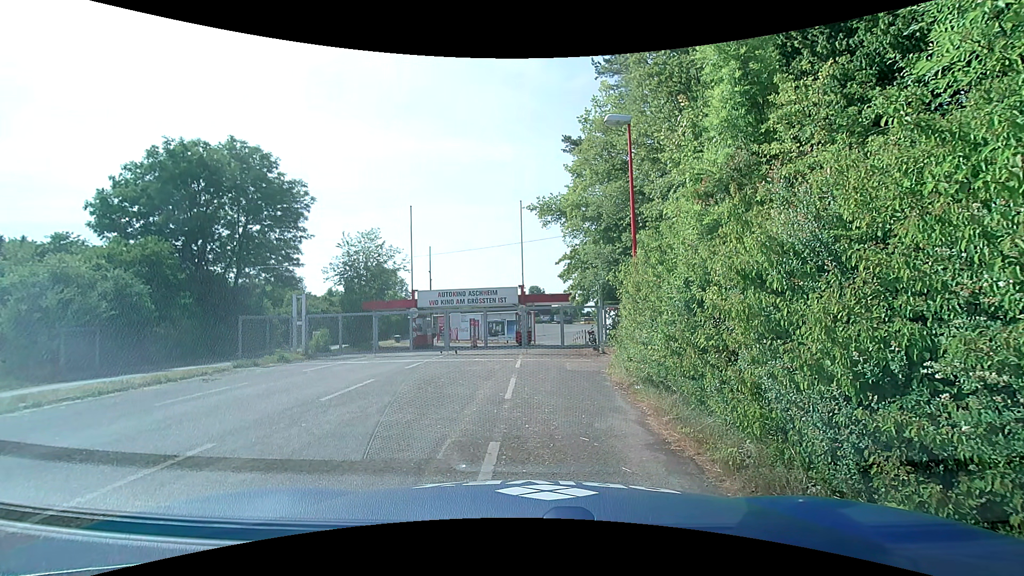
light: Day
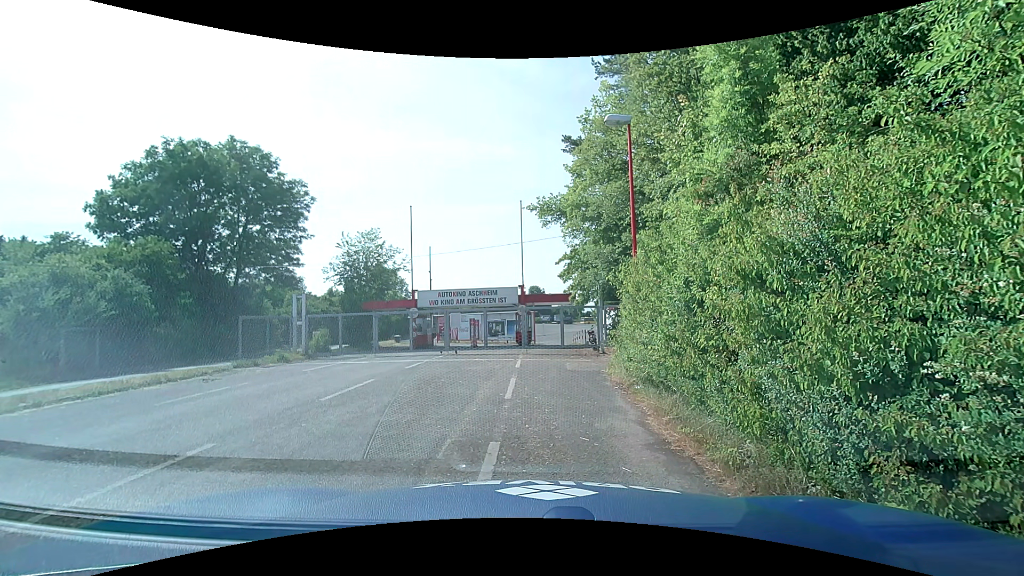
(0.0, 0.0) m; 0°
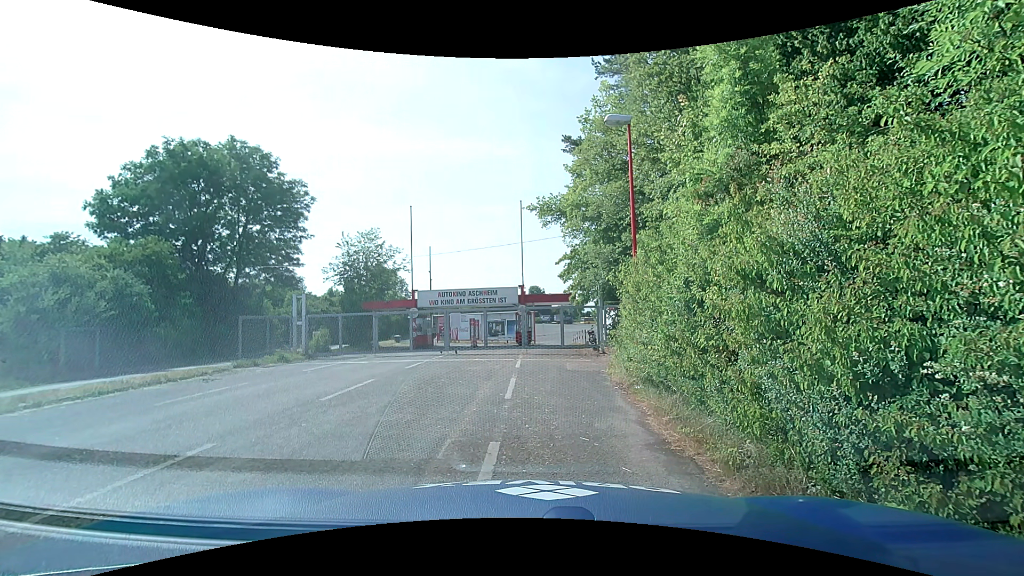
(0.0, 0.0) m; 0°
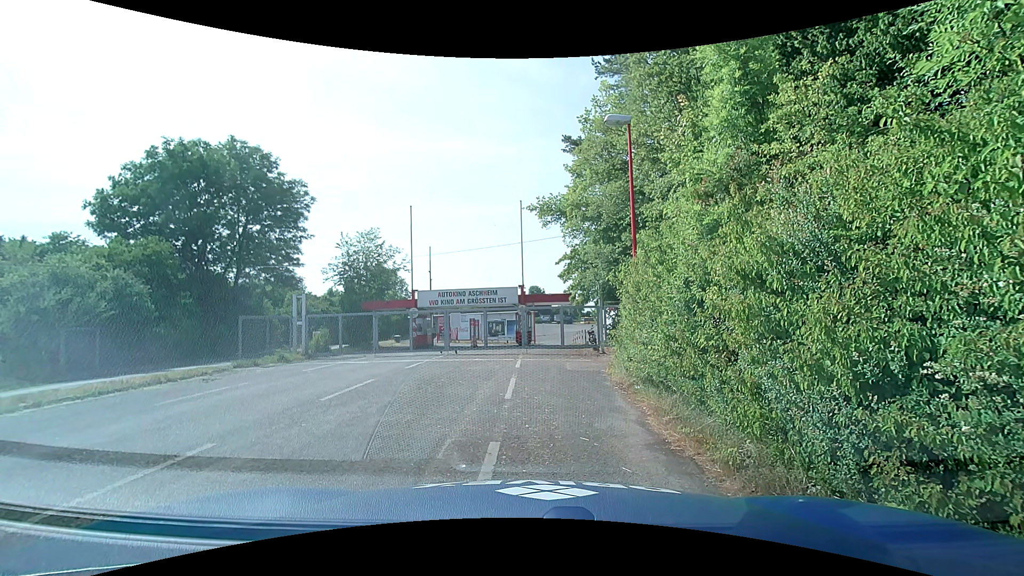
(0.0, 0.0) m; 0°
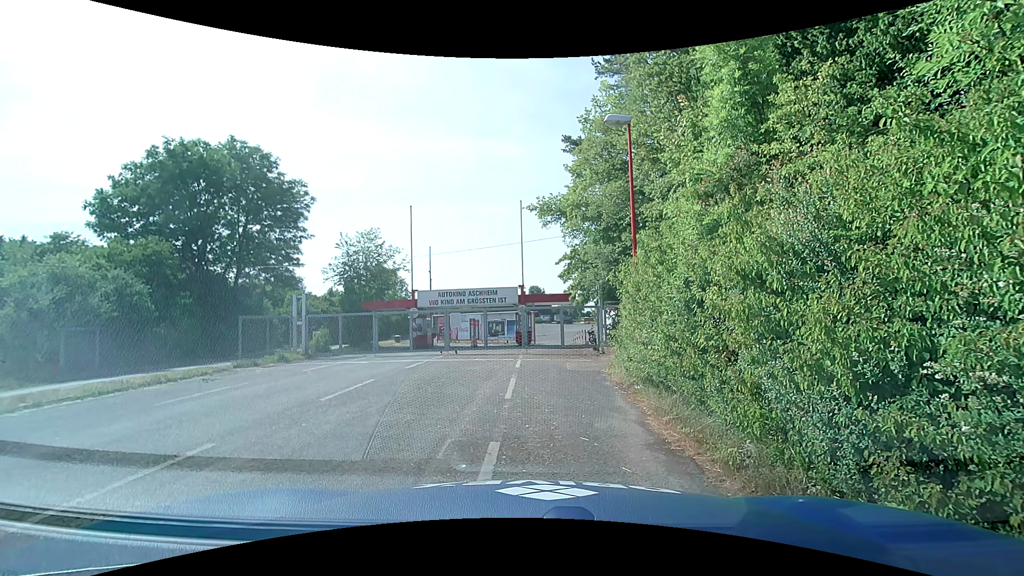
(0.0, 0.0) m; 0°
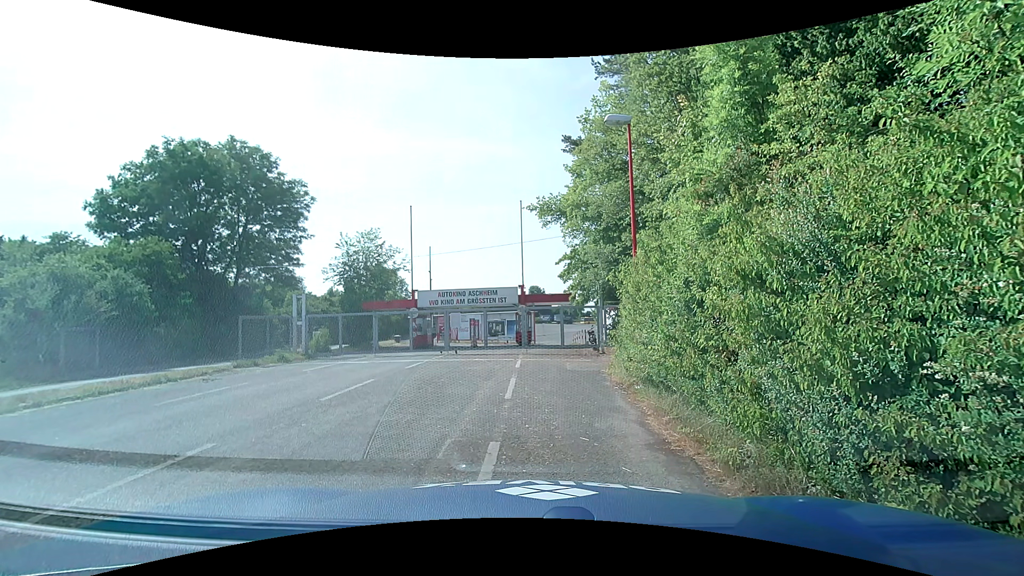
(0.0, 0.0) m; 0°
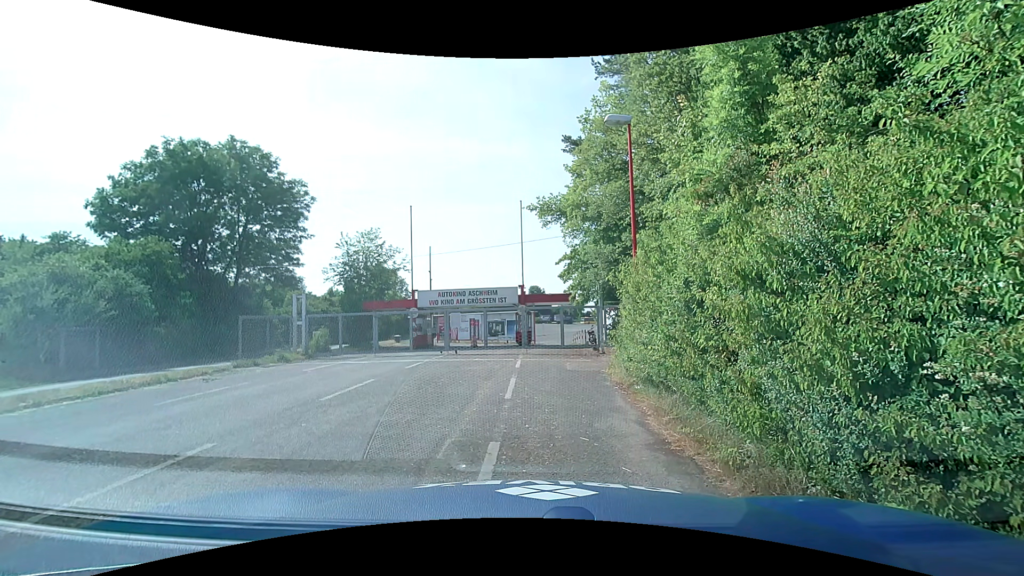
(0.0, 0.0) m; 0°
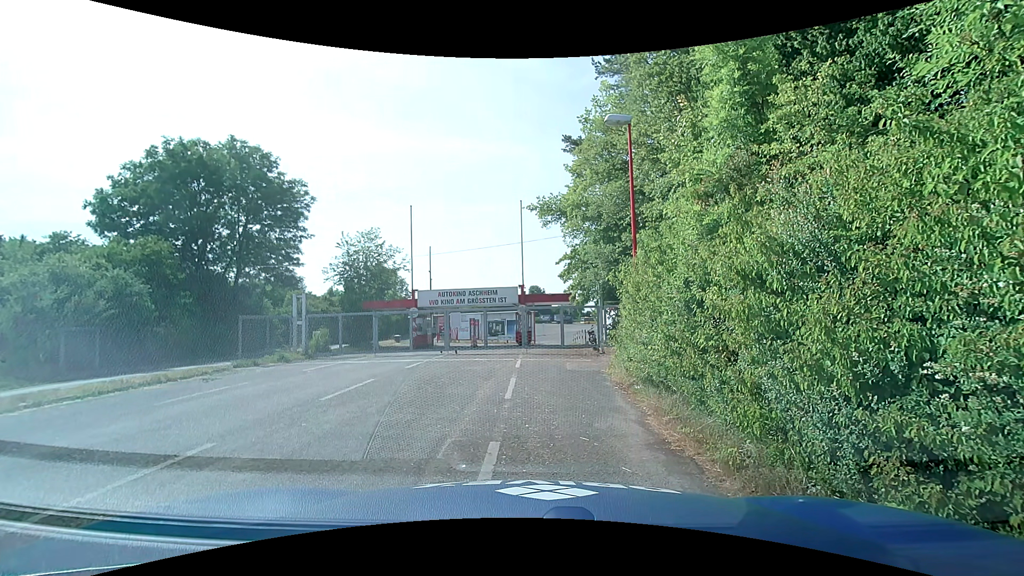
(0.0, 0.0) m; 0°
